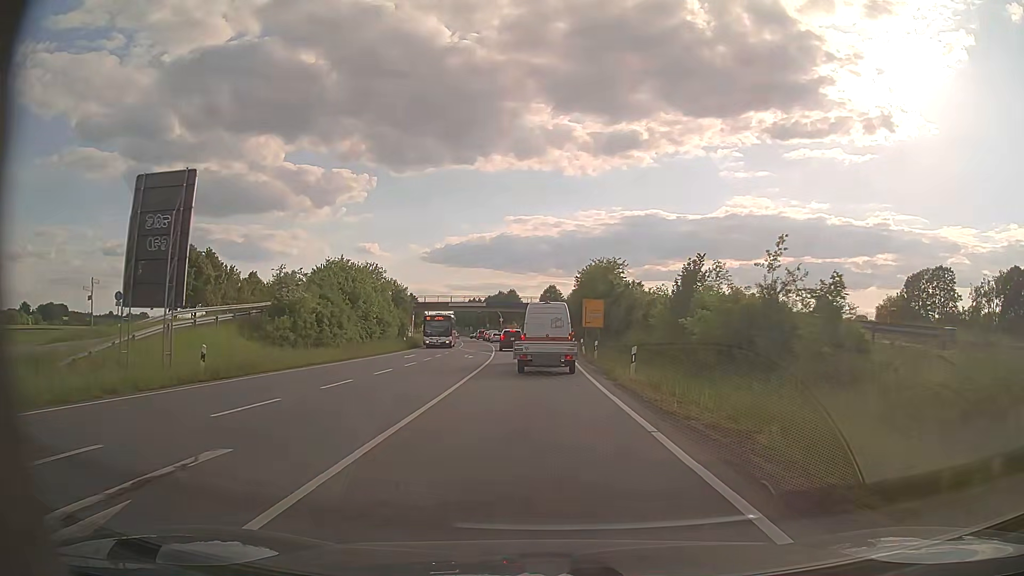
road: primary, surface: asphalt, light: Day
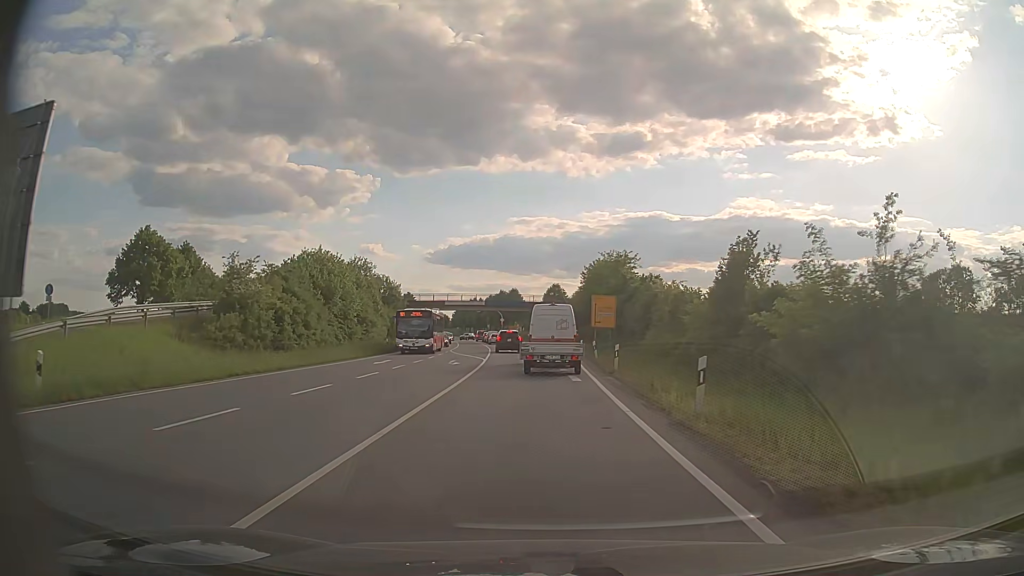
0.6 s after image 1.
(0.0, +7.8) m; 0°
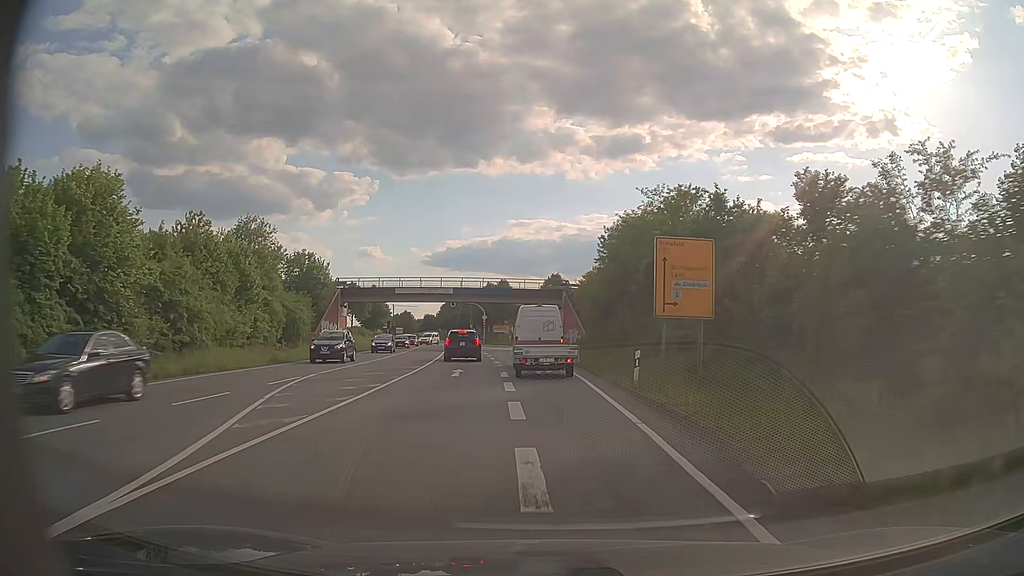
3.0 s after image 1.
(0.0, +32.6) m; 0°
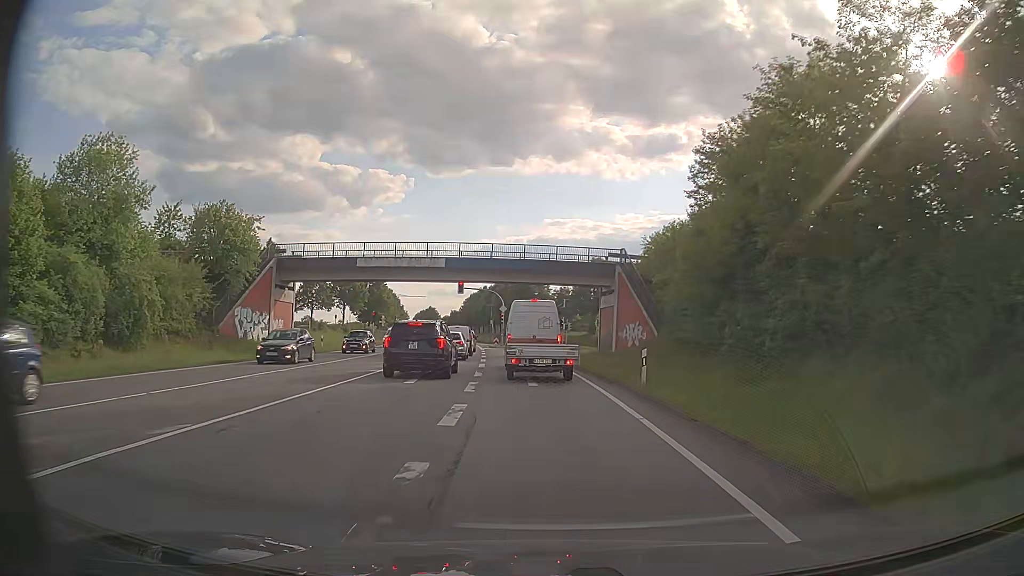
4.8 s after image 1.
(-0.5, +25.3) m; -3°
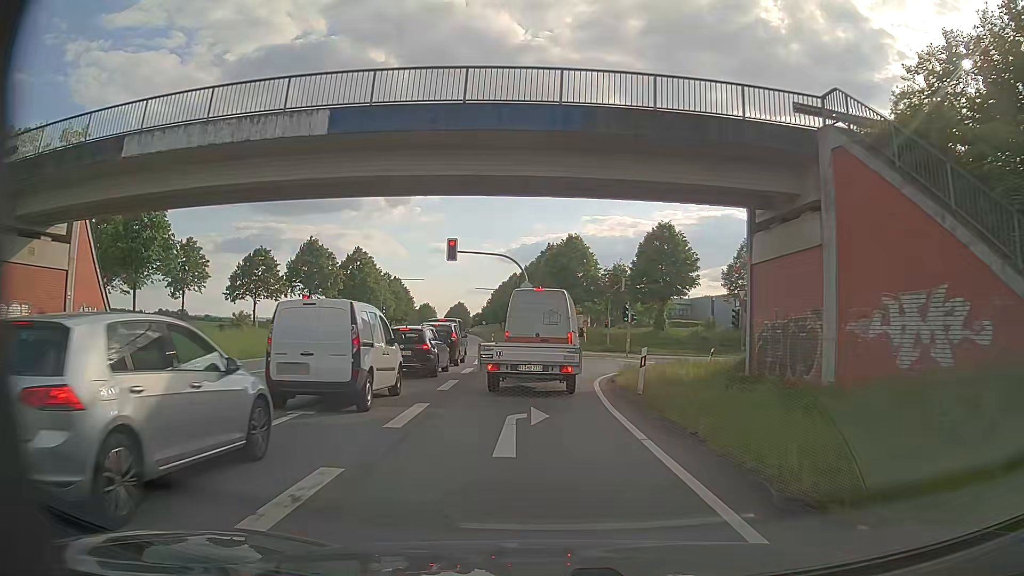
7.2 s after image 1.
(-1.1, +30.3) m; -4°
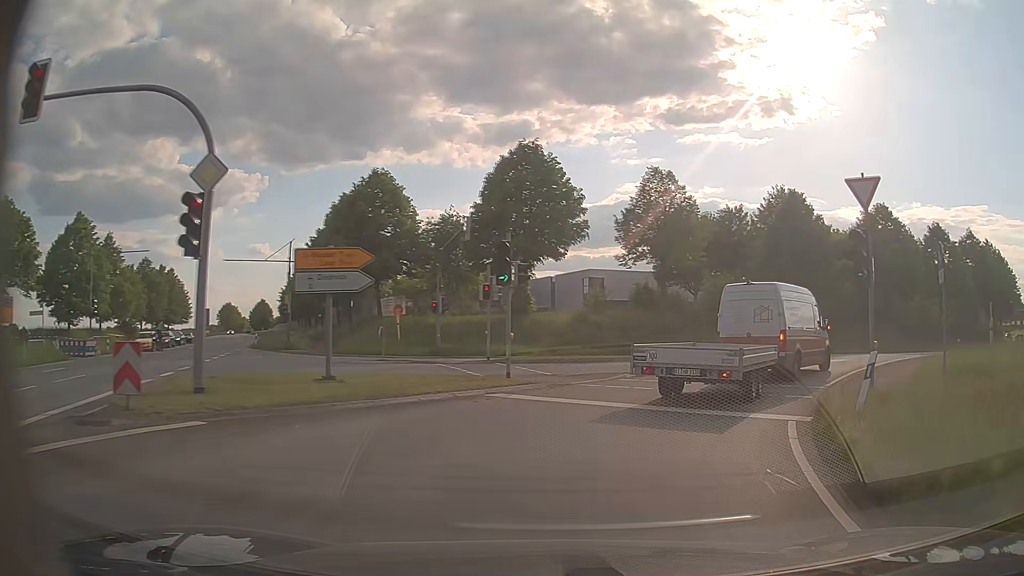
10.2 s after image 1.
(+1.0, +28.7) m; +15°
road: primary_link
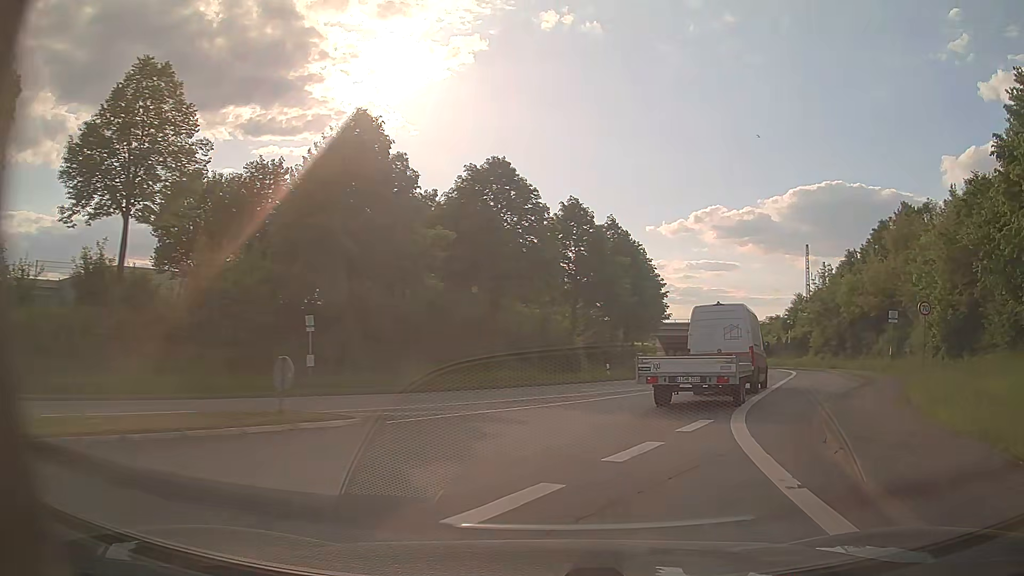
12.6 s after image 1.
(+7.1, +20.8) m; +37°
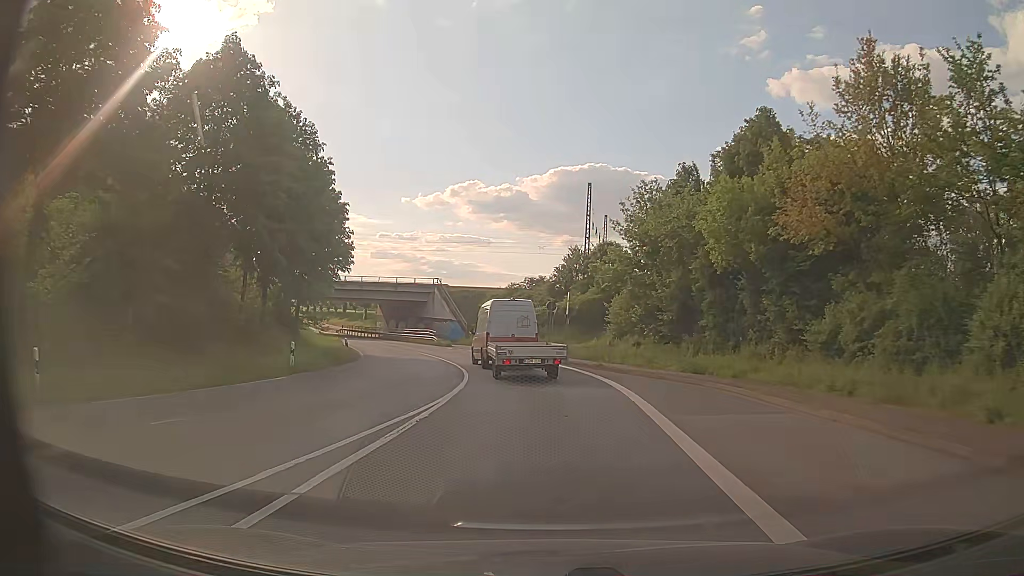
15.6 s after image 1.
(+9.2, +29.7) m; +22°
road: secondary
(0, +10) (0, +20) (-2, +30) (-4, +40) (-7, +49) (-11, +58) (-15, +67) (-20, +76) (-25, +85) (-29, +94) m
